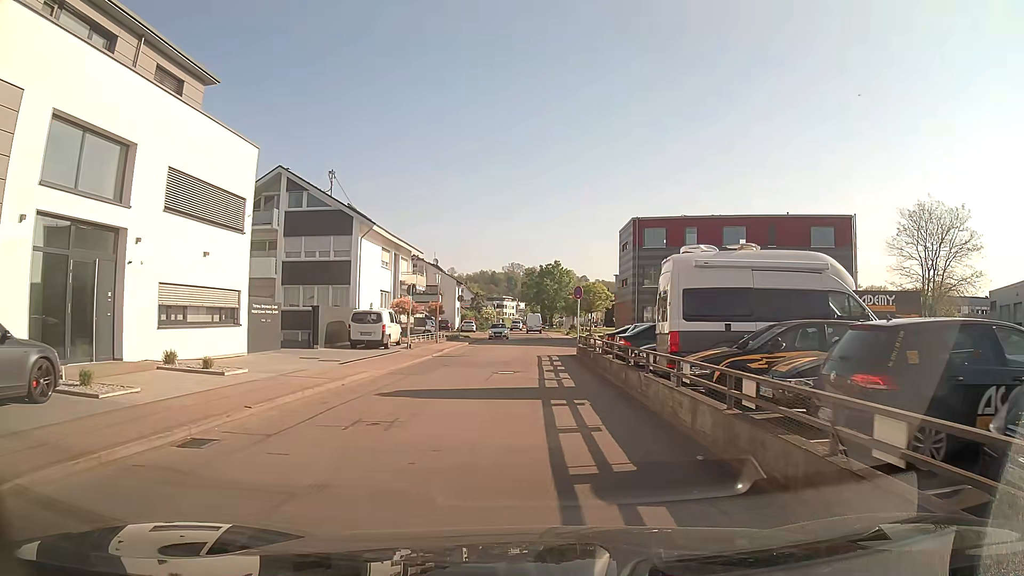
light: Day
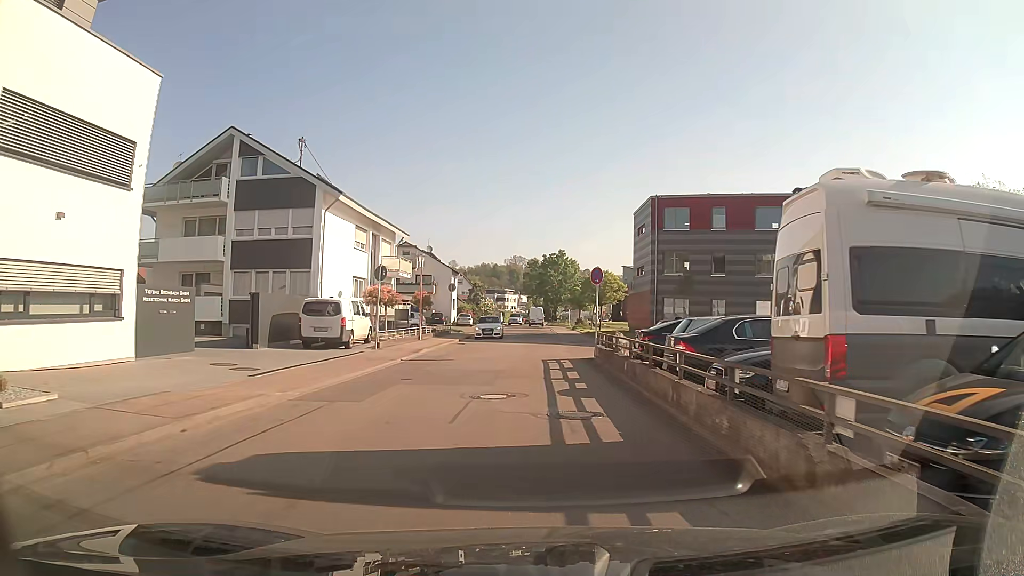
(0.0, +7.3) m; 0°
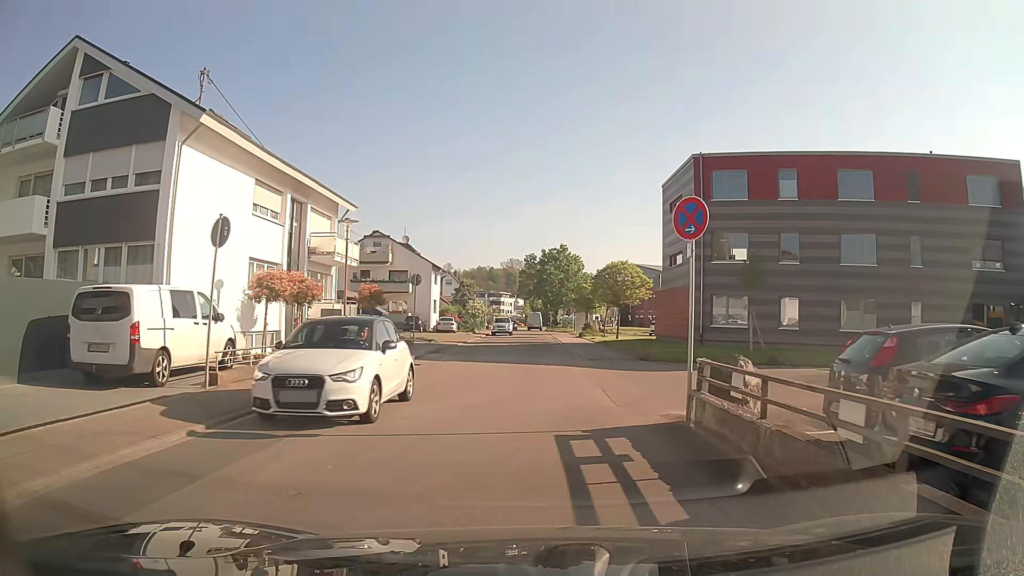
(+0.1, +13.4) m; -1°
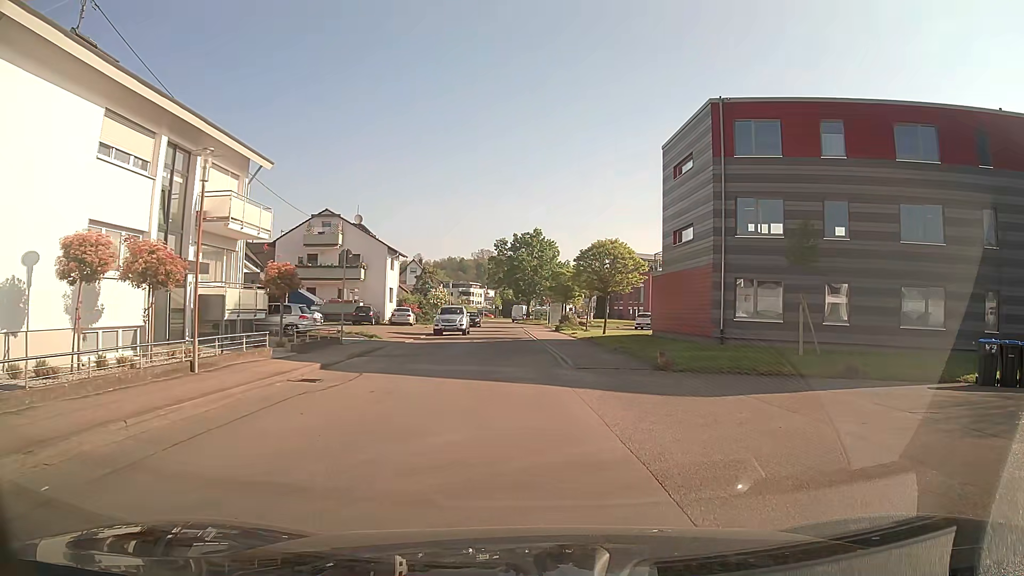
(+0.2, +8.0) m; +3°
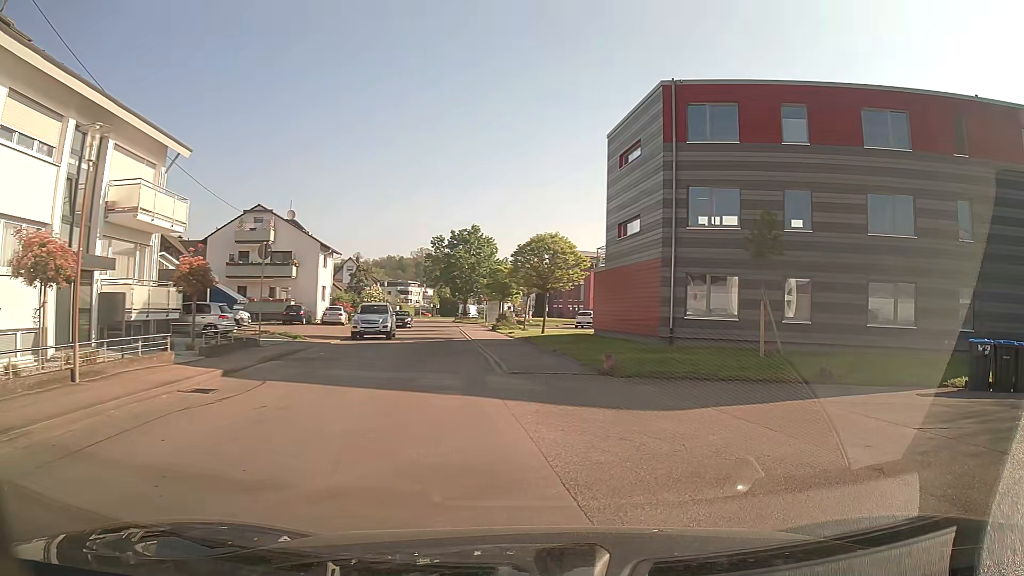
(+0.1, +1.9) m; +6°
